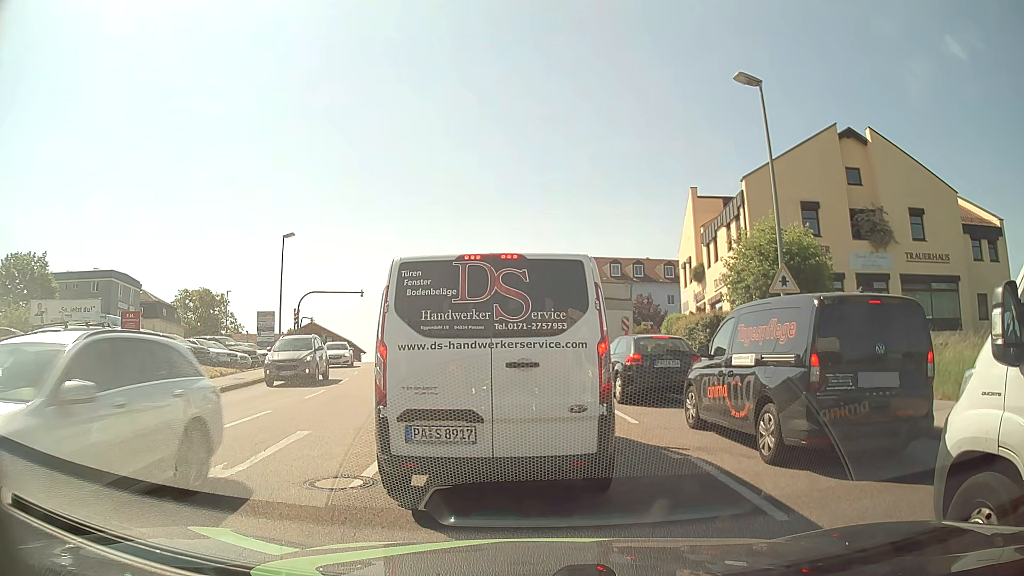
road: tertiary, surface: asphalt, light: Day
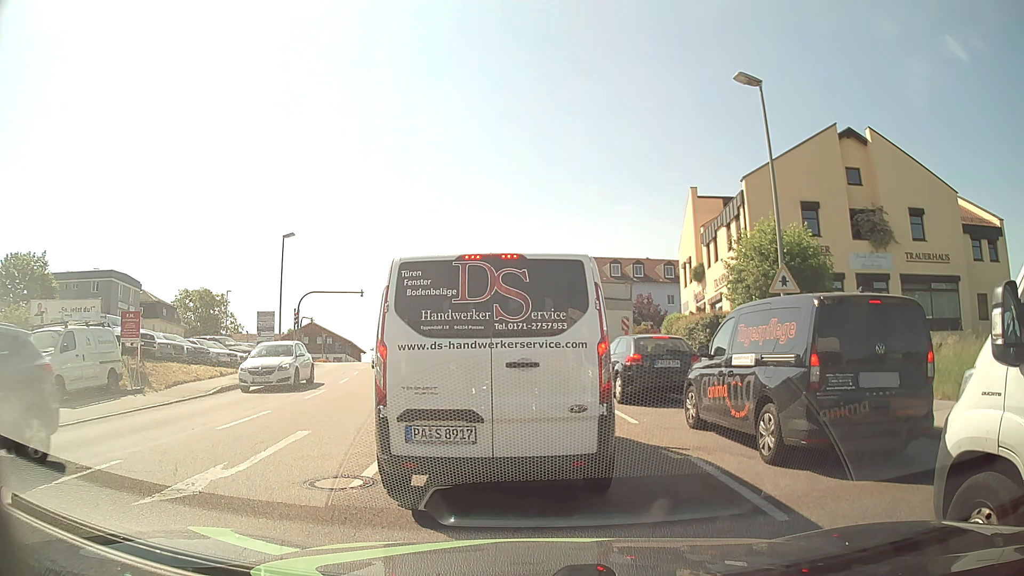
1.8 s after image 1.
(0.0, 0.0) m; 0°
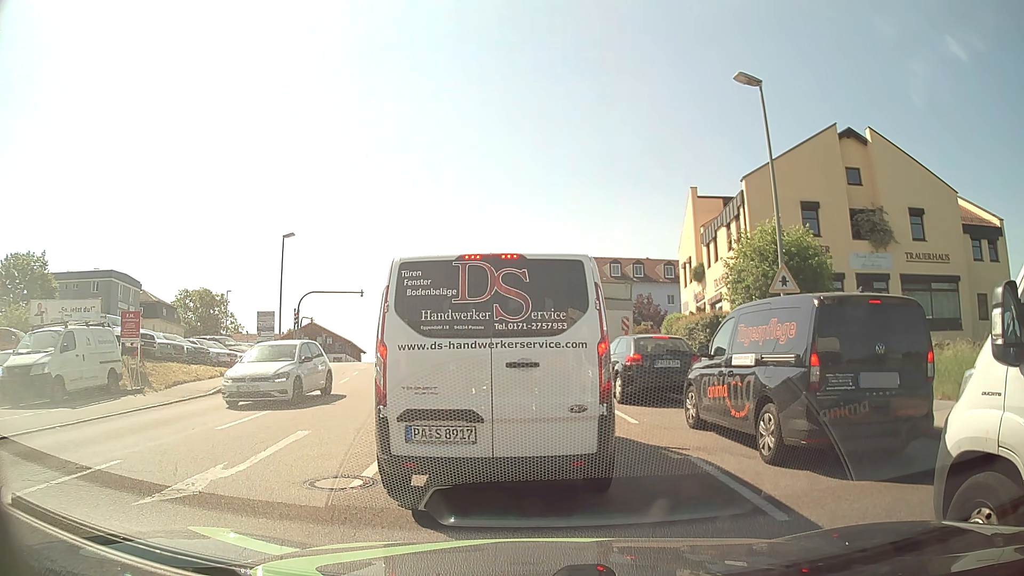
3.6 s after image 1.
(0.0, 0.0) m; 0°
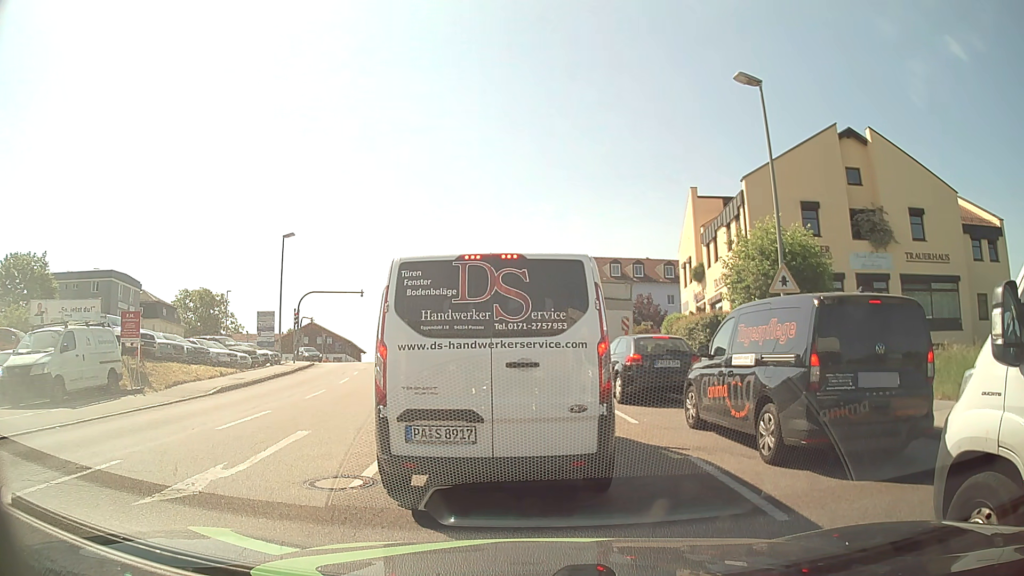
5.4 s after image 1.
(0.0, 0.0) m; 0°
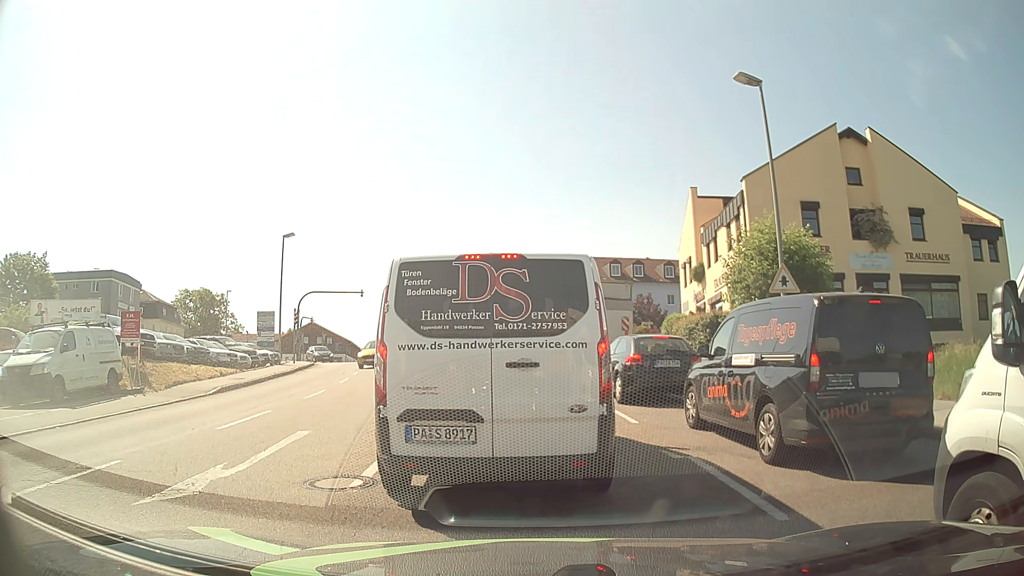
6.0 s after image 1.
(0.0, 0.0) m; 0°
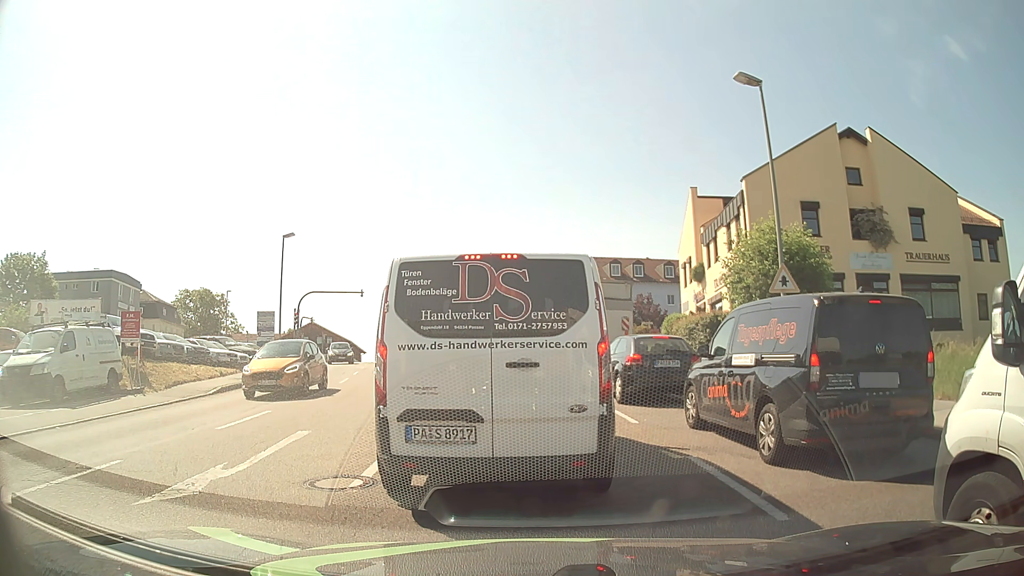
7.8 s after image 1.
(0.0, 0.0) m; 0°
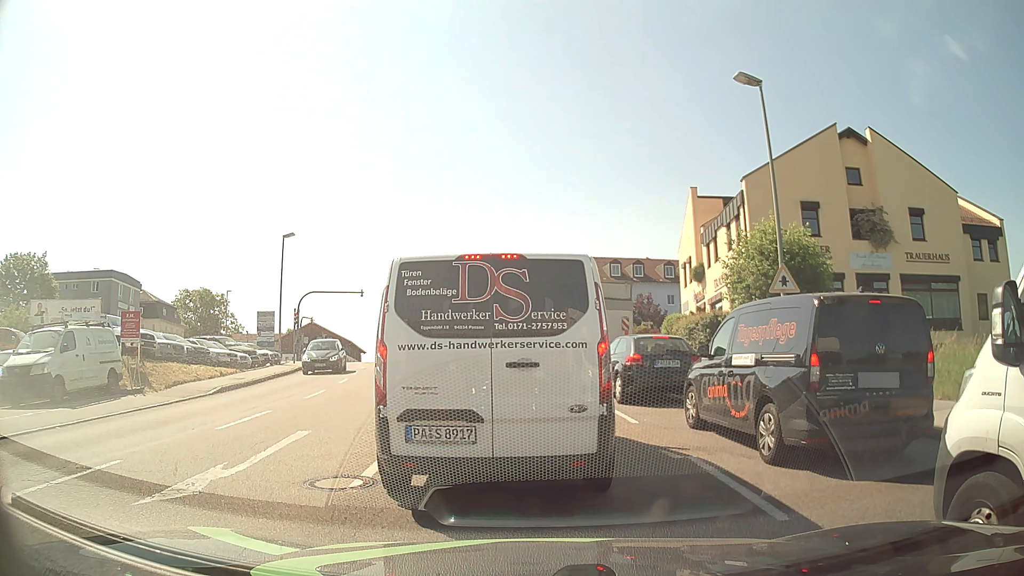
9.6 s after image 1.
(0.0, 0.0) m; 0°
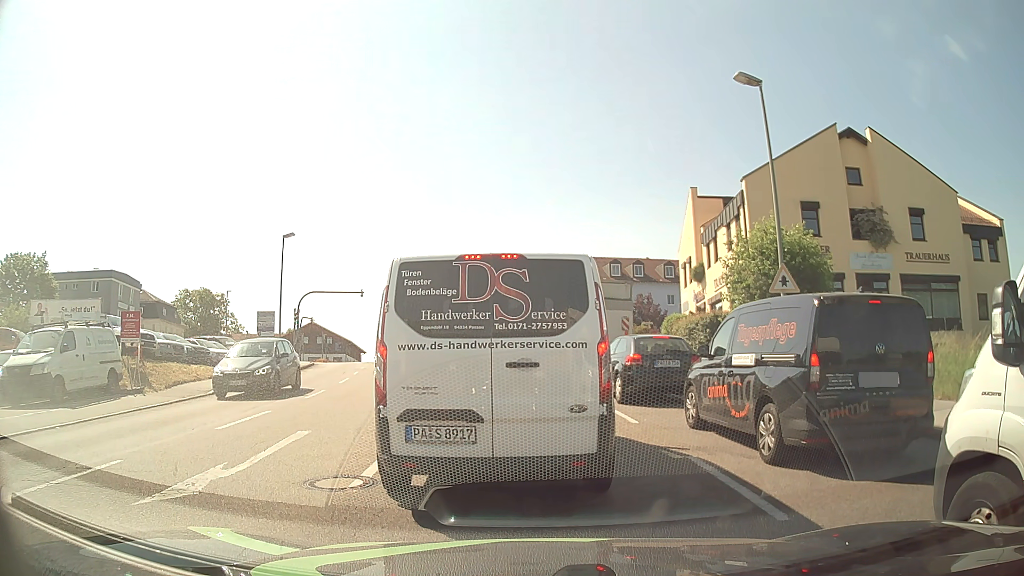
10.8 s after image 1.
(0.0, 0.0) m; 0°
